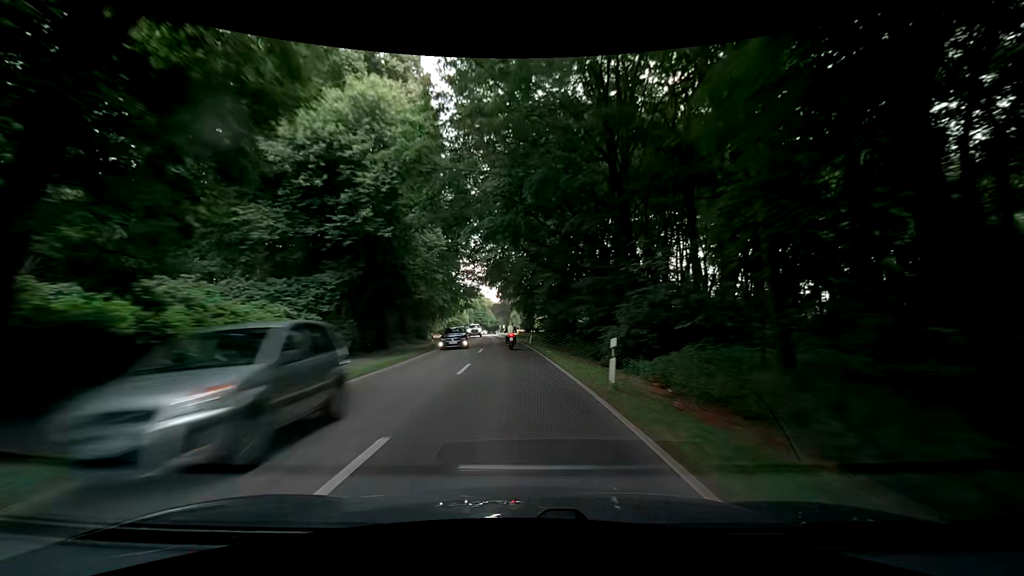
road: secondary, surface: asphalt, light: Day
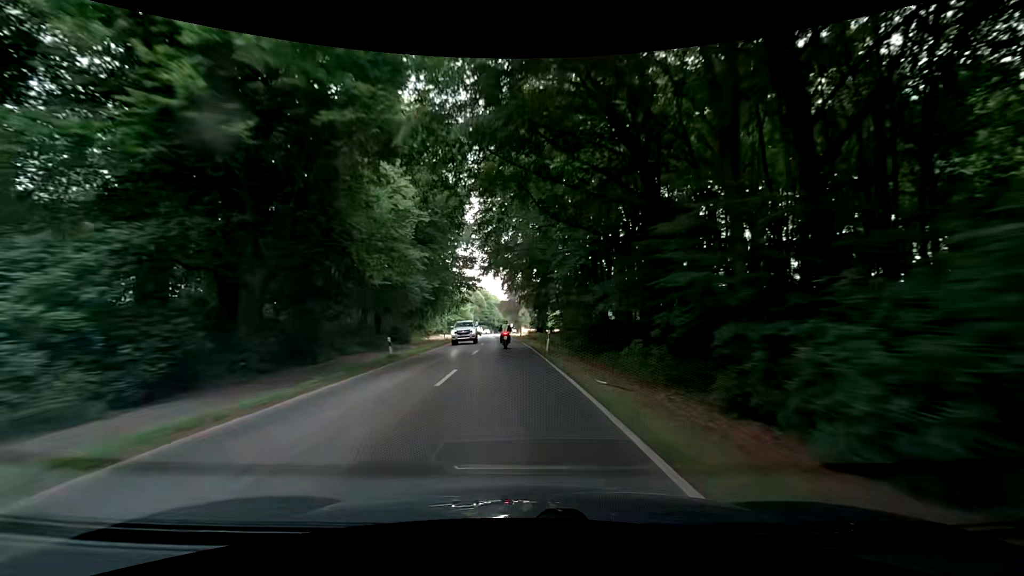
(-0.1, +15.3) m; -1°
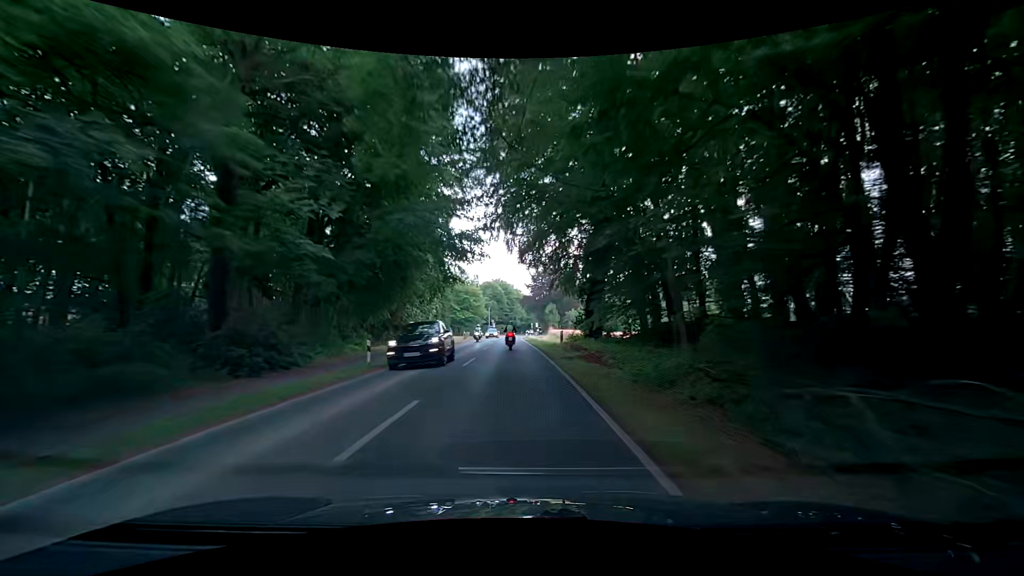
(0.0, +30.7) m; -1°
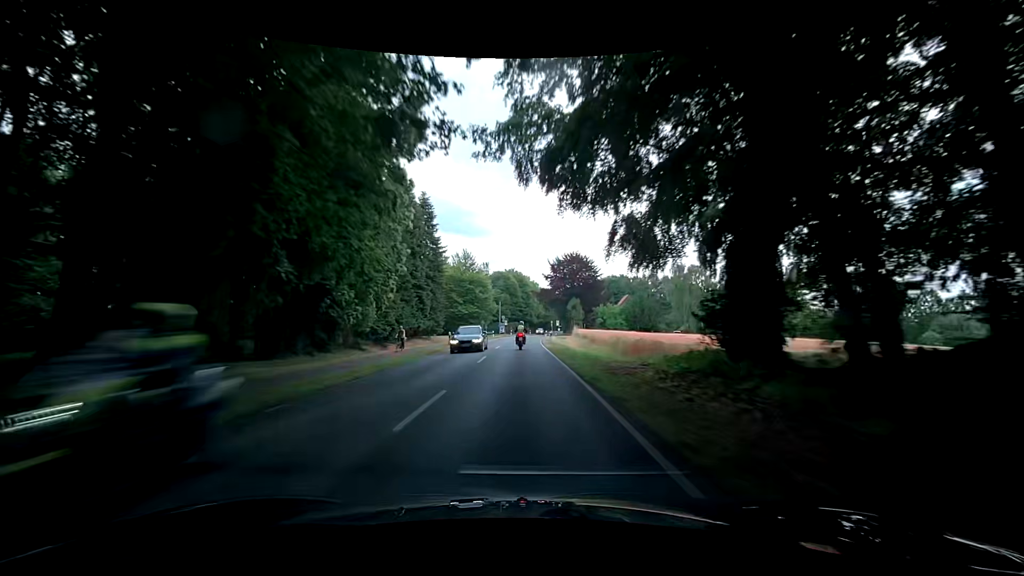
(-1.0, +22.9) m; -4°
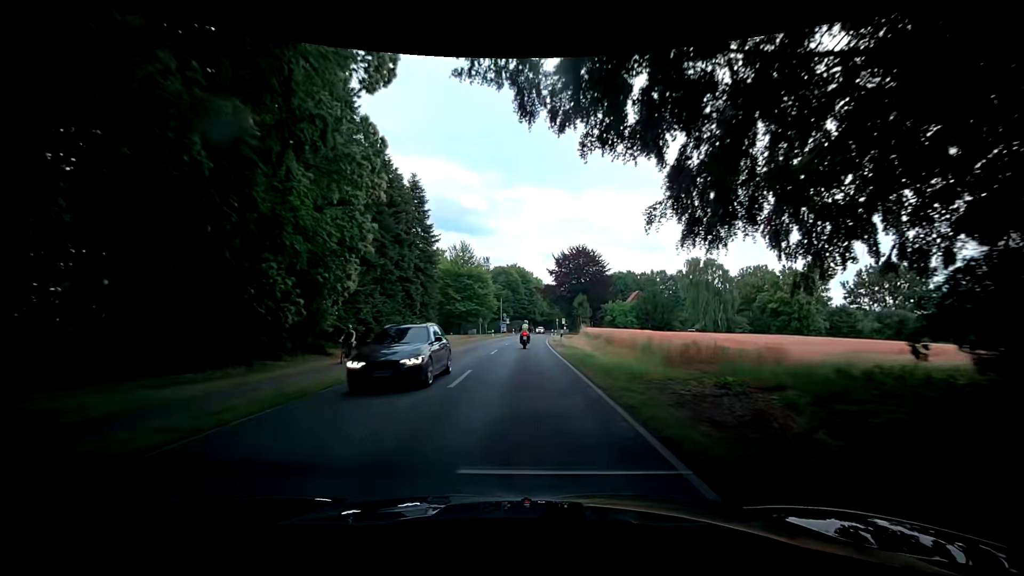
(0.0, +7.7) m; +1°
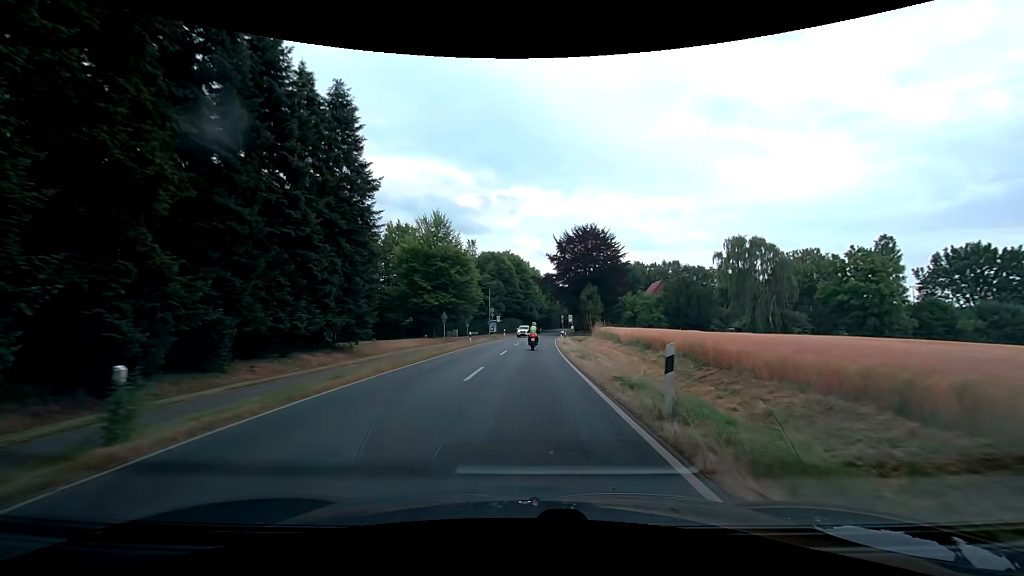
(-0.4, +23.0) m; 0°
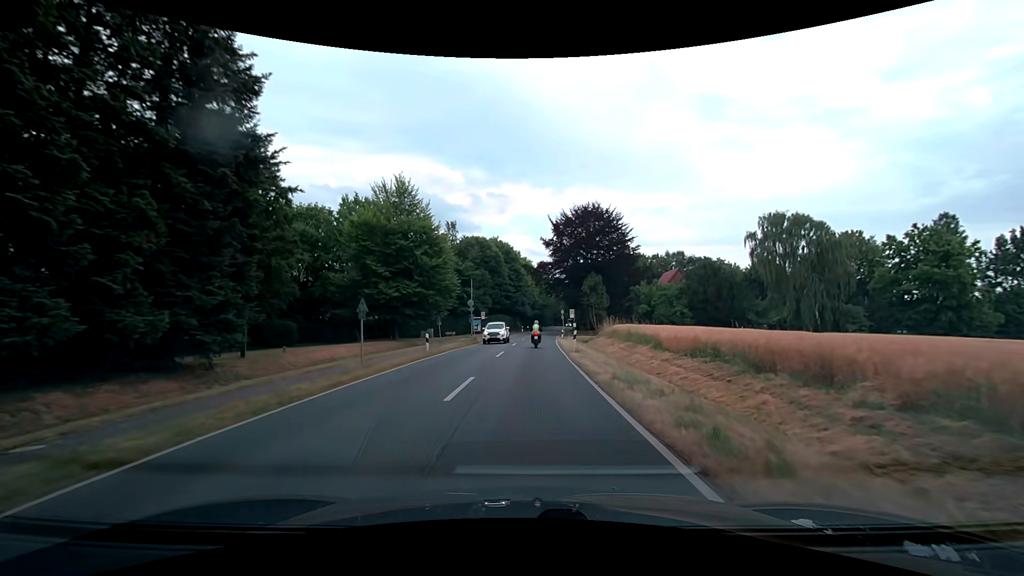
(-0.1, +15.3) m; 0°
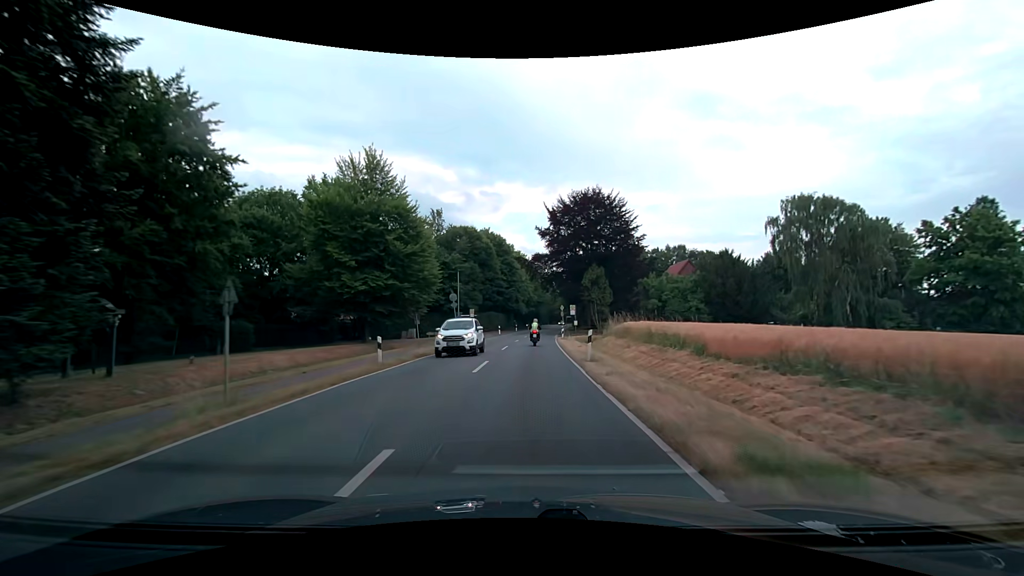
(+0.1, +7.7) m; +1°
(0, +10) (0, +20) (+1, +30) (+1, +40) (+2, +50) (+2, +60) (+3, +70) (+4, +80) (+5, +90) (+6, +100) m
